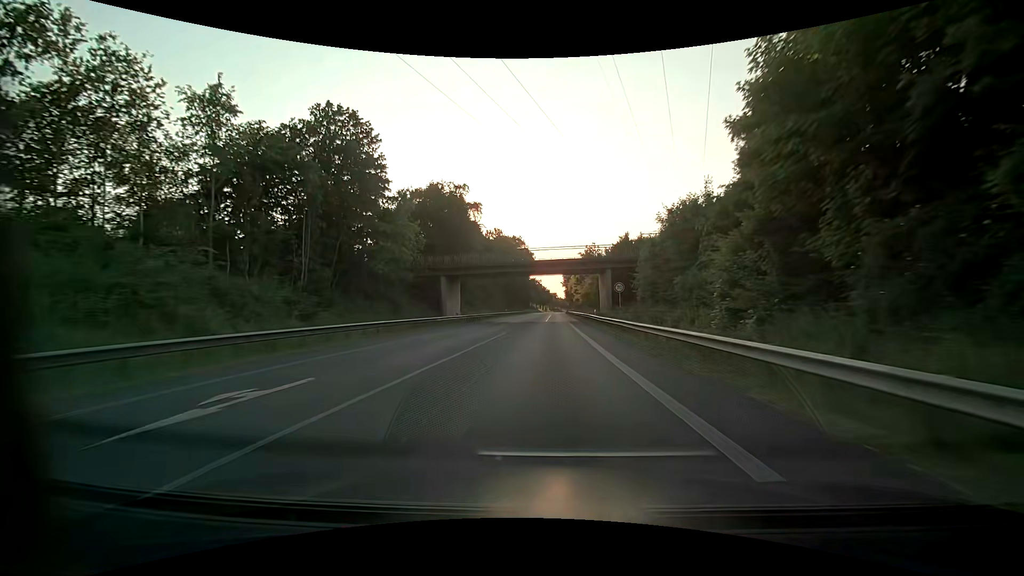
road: primary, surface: asphalt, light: Day
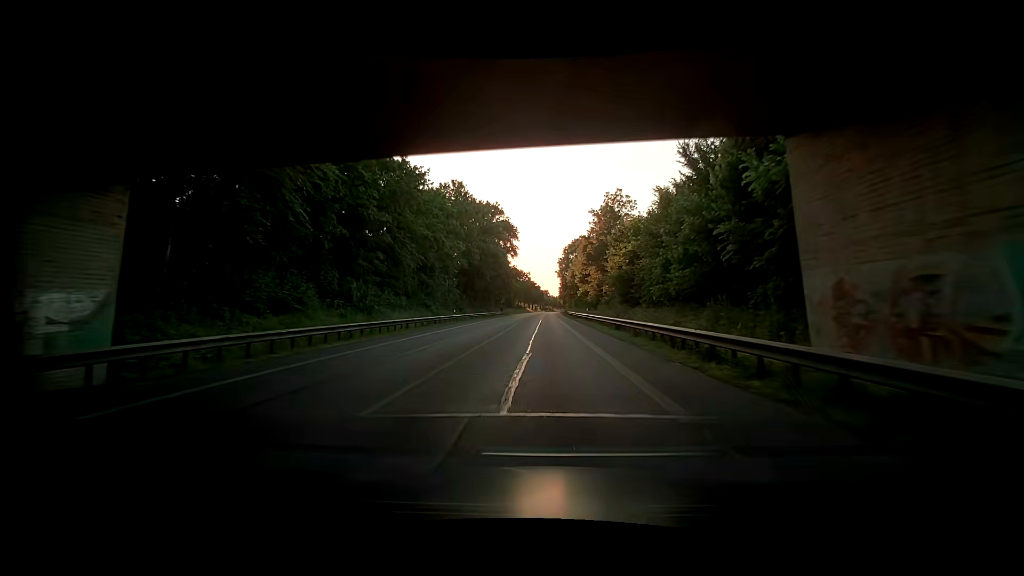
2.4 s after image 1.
(+0.6, +46.5) m; +1°
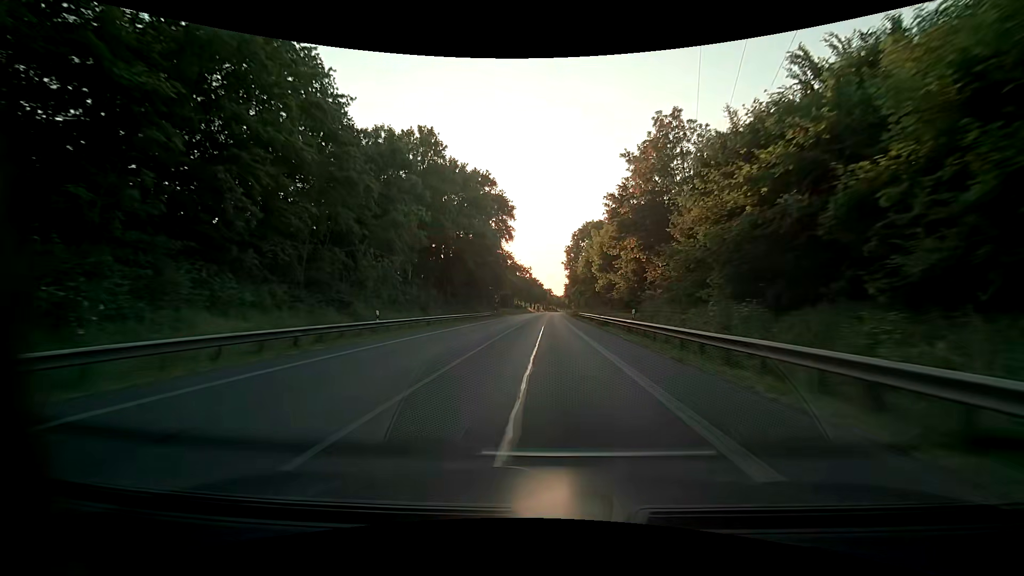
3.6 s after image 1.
(-0.5, +23.2) m; -2°
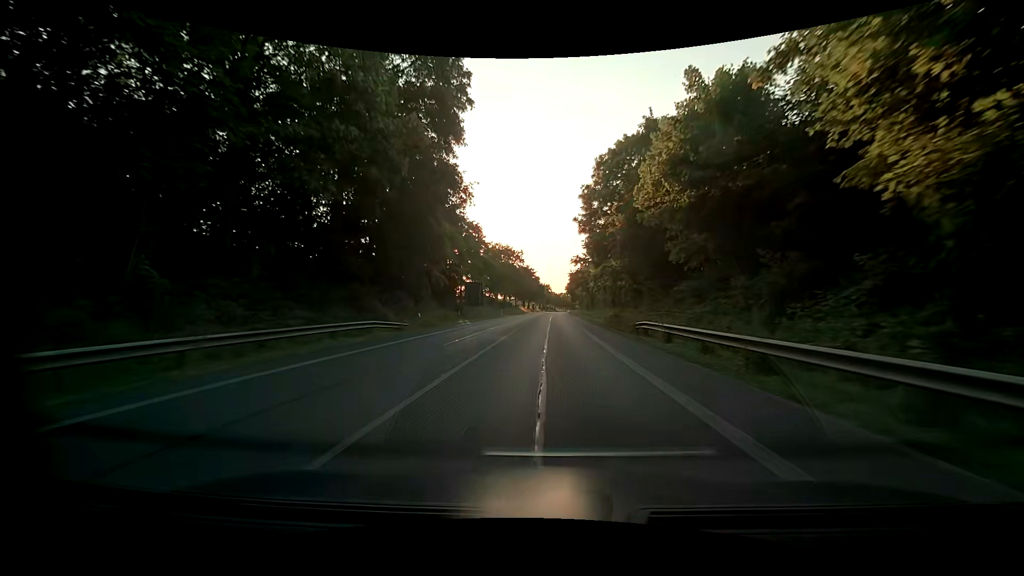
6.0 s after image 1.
(+1.2, +46.4) m; +2°
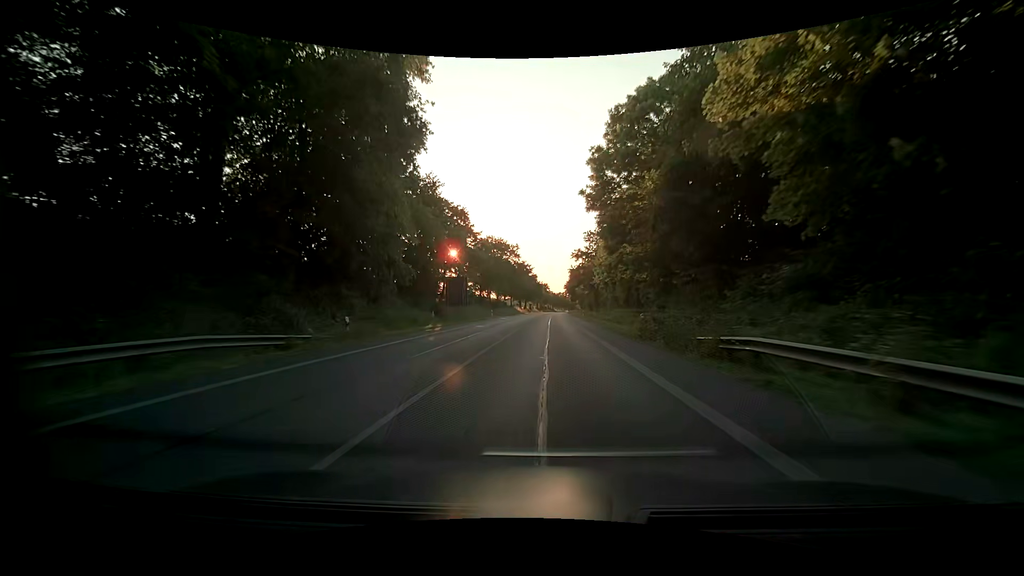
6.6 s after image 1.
(0.0, +11.6) m; 0°
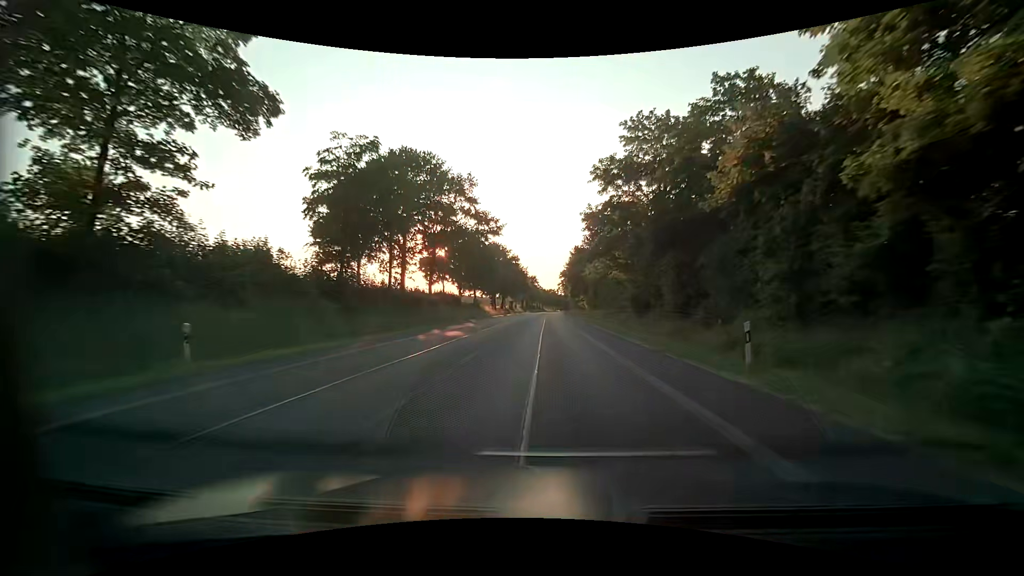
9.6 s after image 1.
(+0.9, +58.0) m; +1°
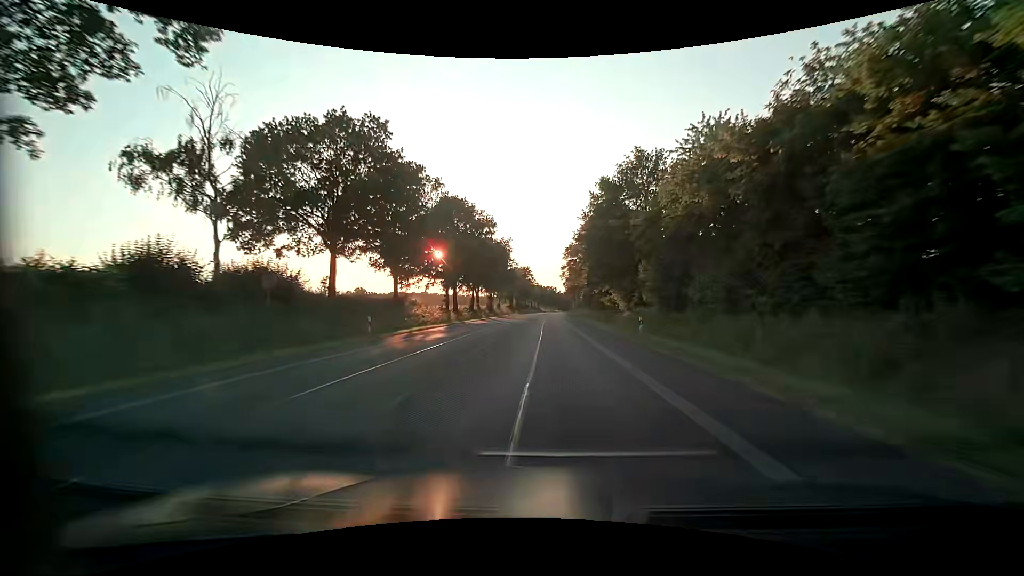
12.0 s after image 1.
(+0.7, +46.6) m; +1°
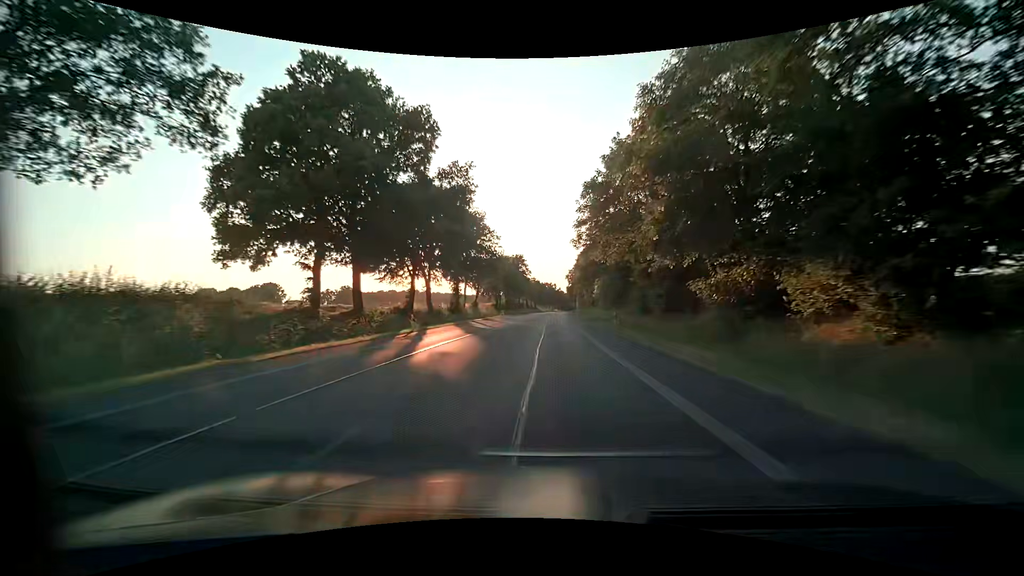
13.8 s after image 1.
(0.0, +35.0) m; 0°
(0, +10) (0, +20) (0, +30) (0, +40) (0, +50) (0, +60) (0, +70) (0, +80) (+1, +90) (+1, +100) m
